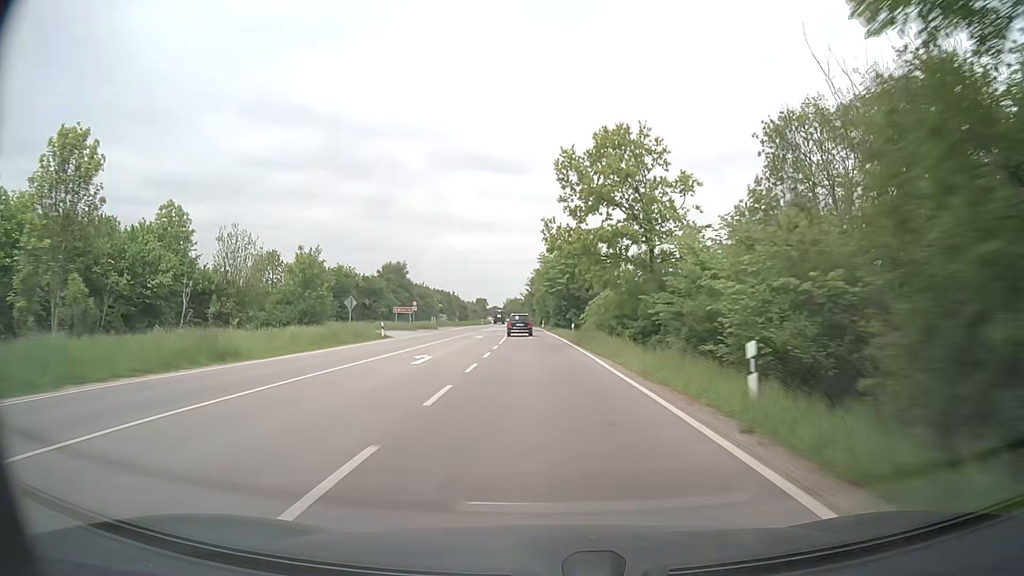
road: secondary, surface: asphalt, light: Day
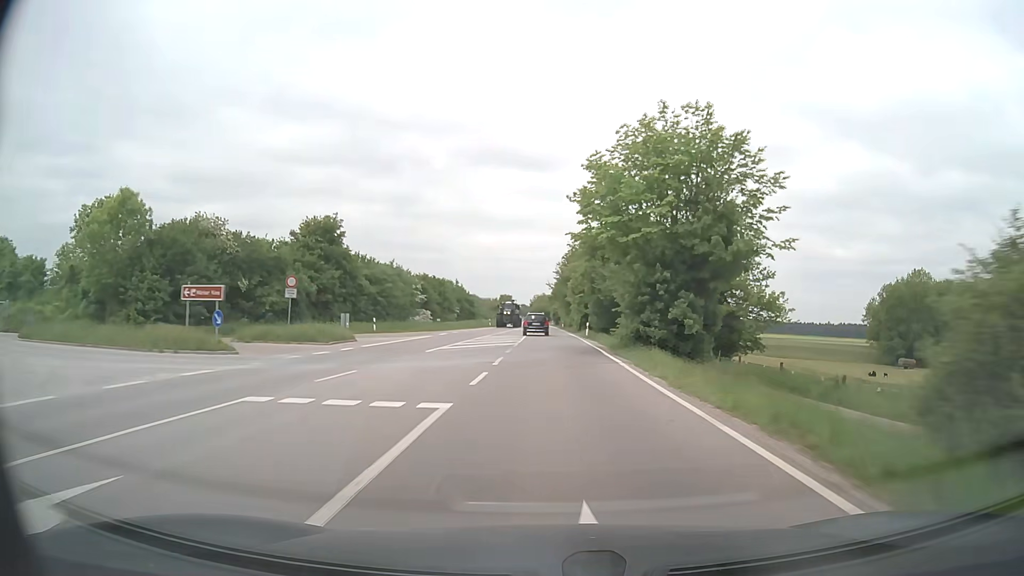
(-1.0, +45.8) m; -2°
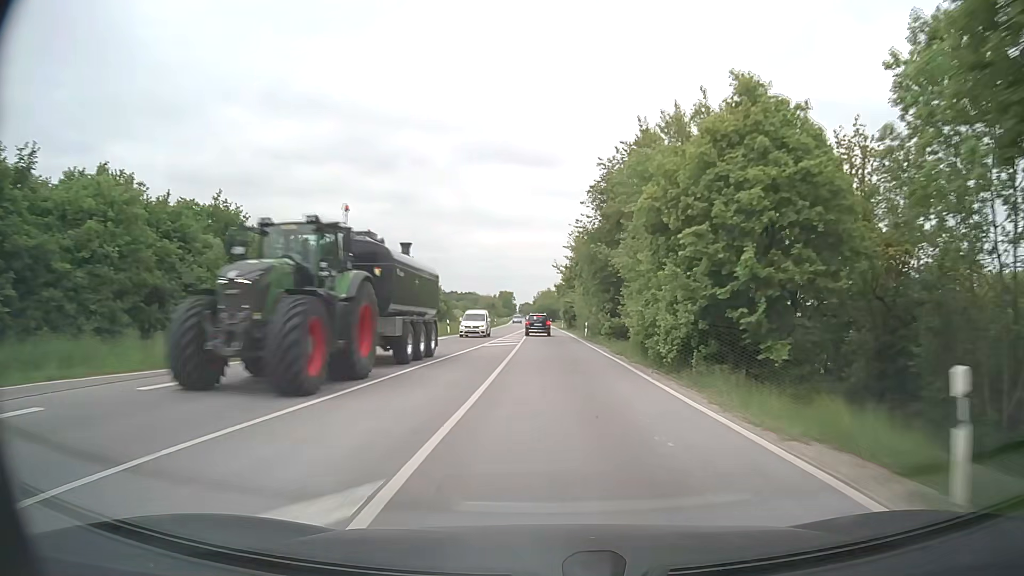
(-0.2, +44.9) m; -1°
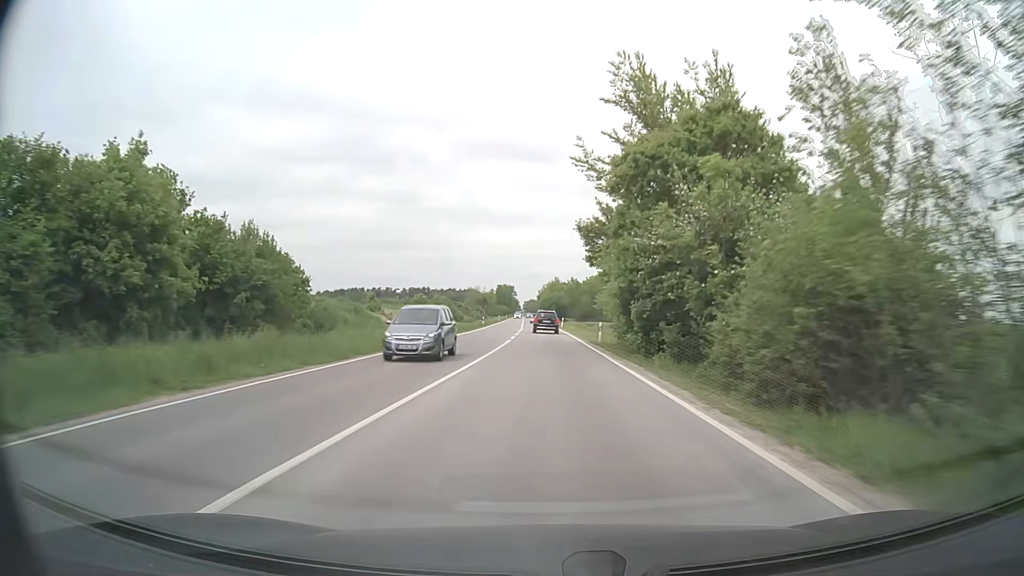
(+0.2, +58.0) m; 0°
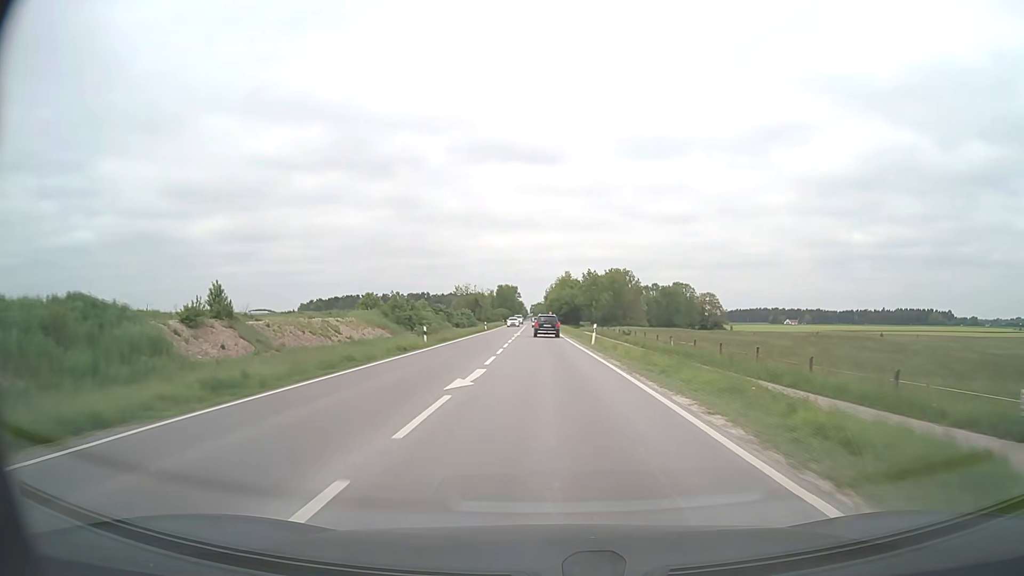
(-0.3, +41.5) m; -1°
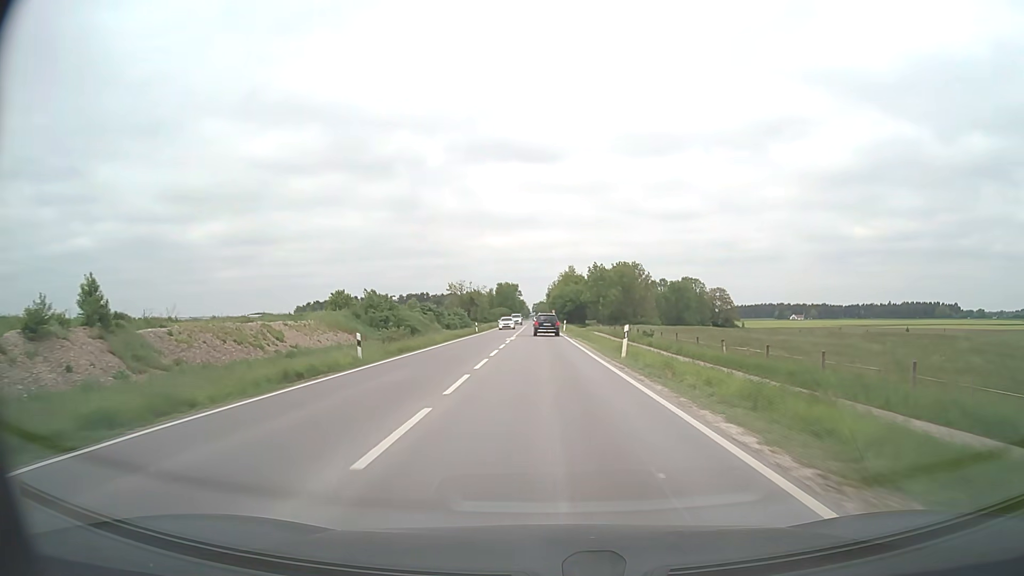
(0.0, +13.5) m; 0°
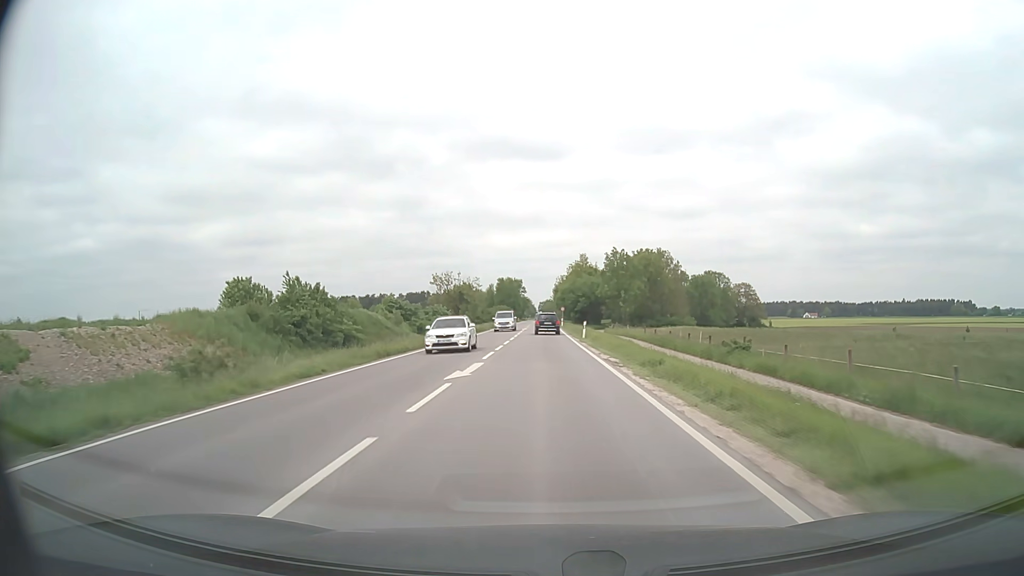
(-0.1, +26.3) m; 0°
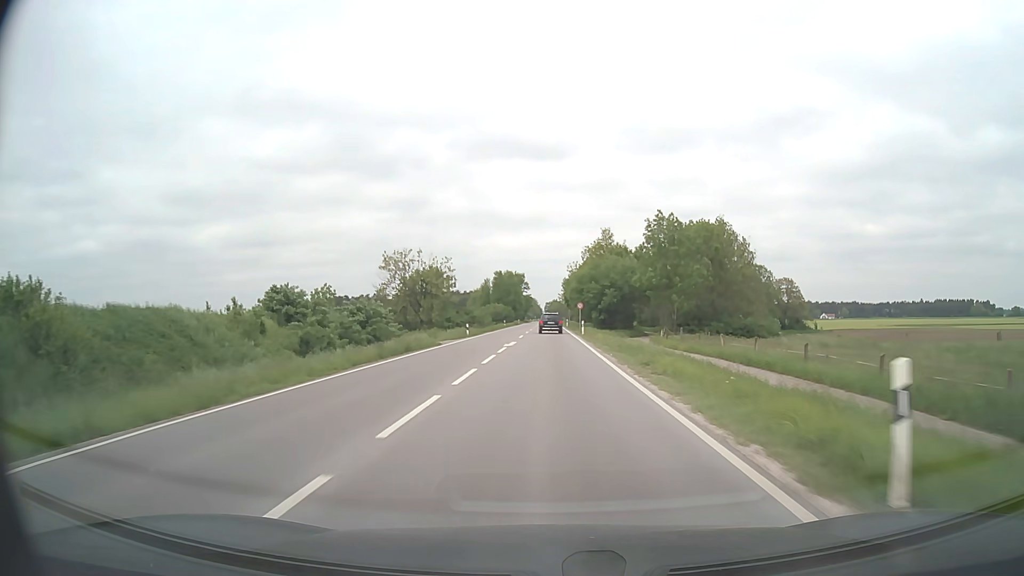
(-0.3, +37.9) m; -1°
(0, +10) (0, +20) (0, +30) (0, +40) (0, +50) (0, +60) (0, +70) (0, +80) (0, +90) (0, +100) m
